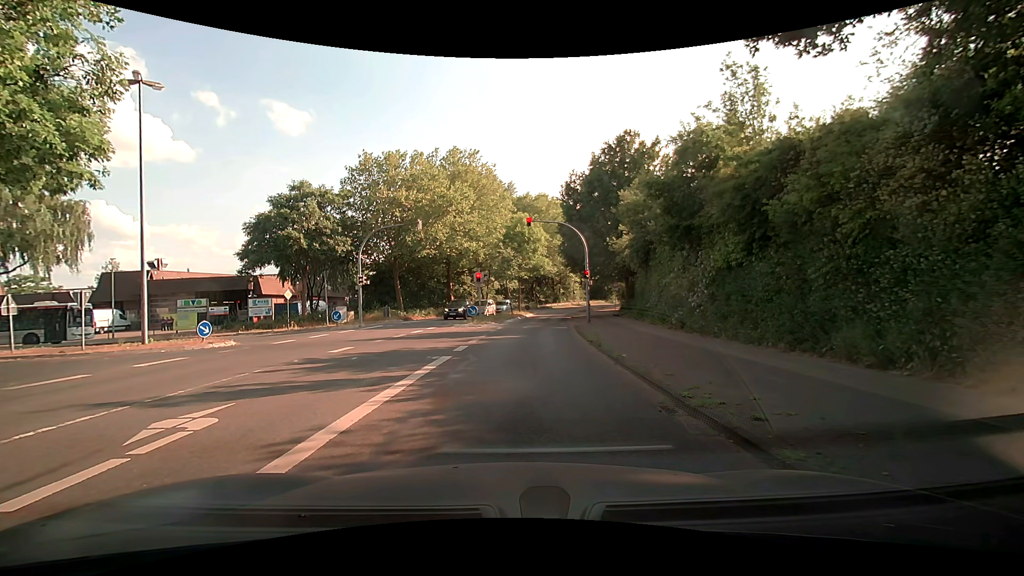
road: tertiary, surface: asphalt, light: Day
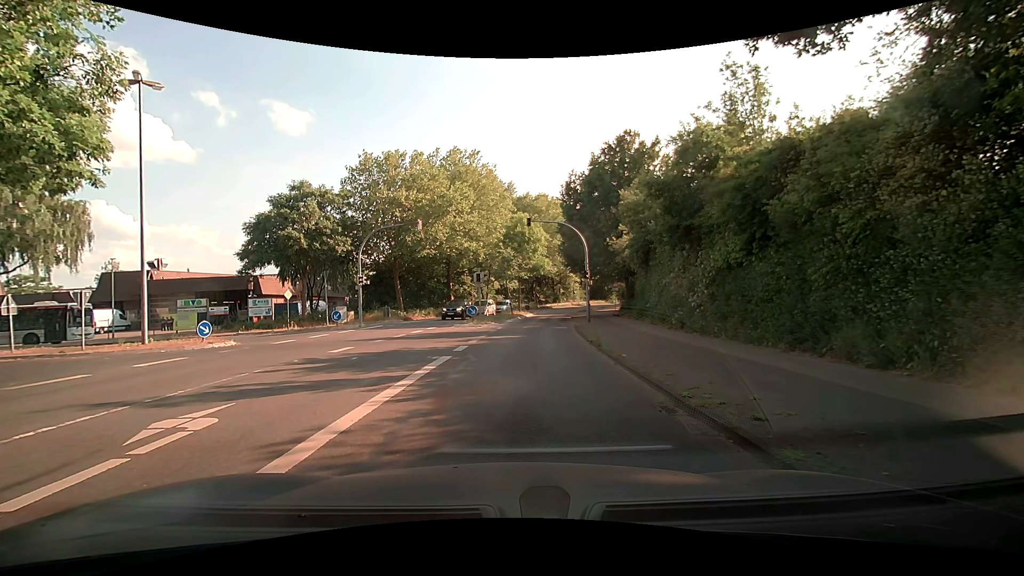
(0.0, 0.0) m; 0°
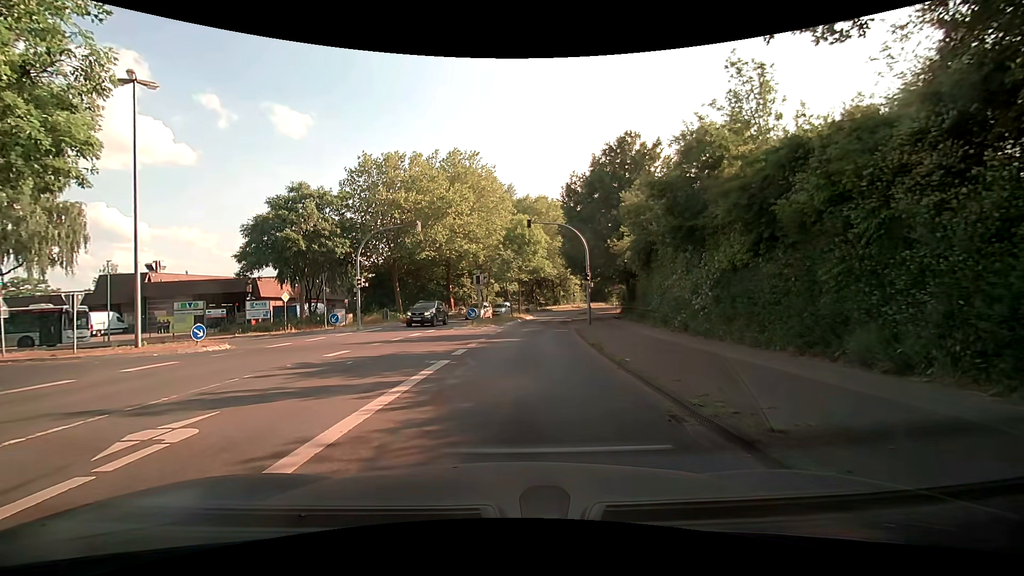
(0.0, +0.4) m; 0°
